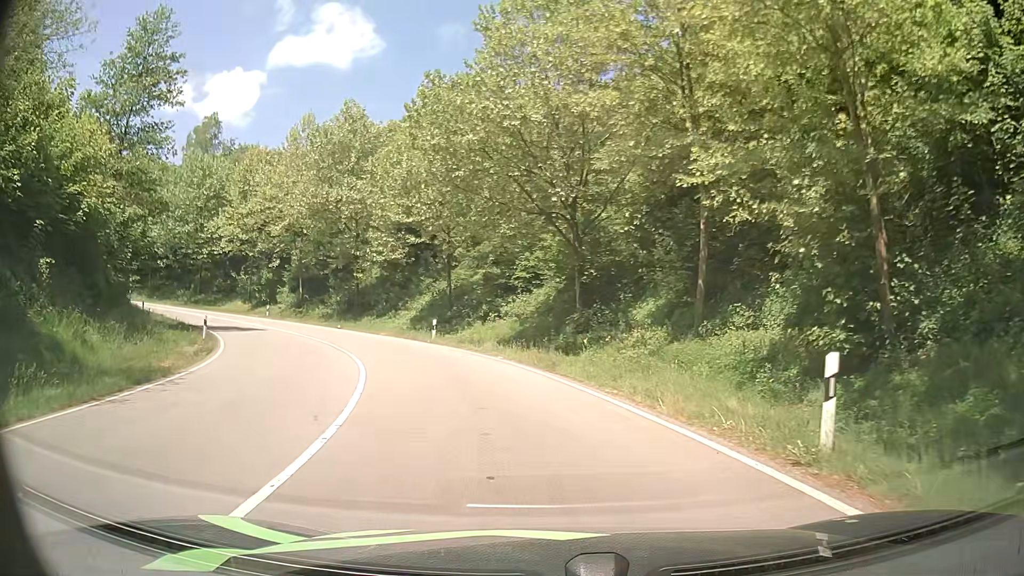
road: primary_link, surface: asphalt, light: Day
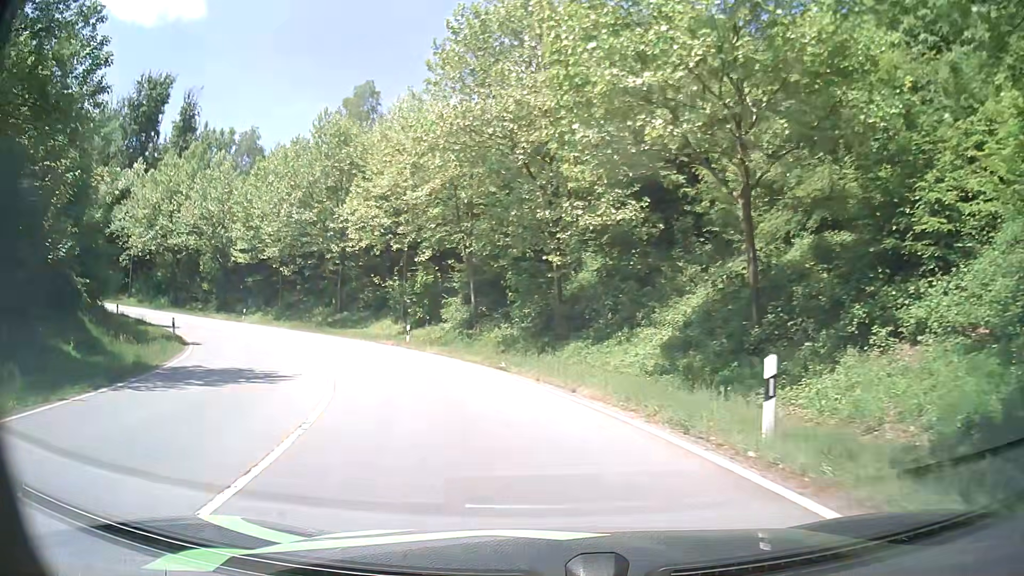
(-4.2, +22.9) m; -20°
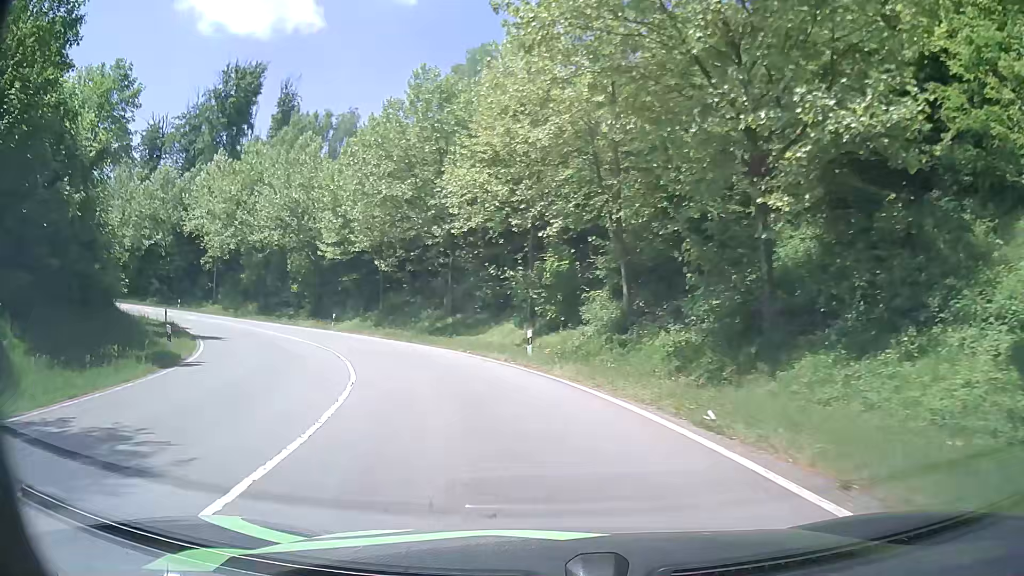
(-1.2, +10.7) m; -12°
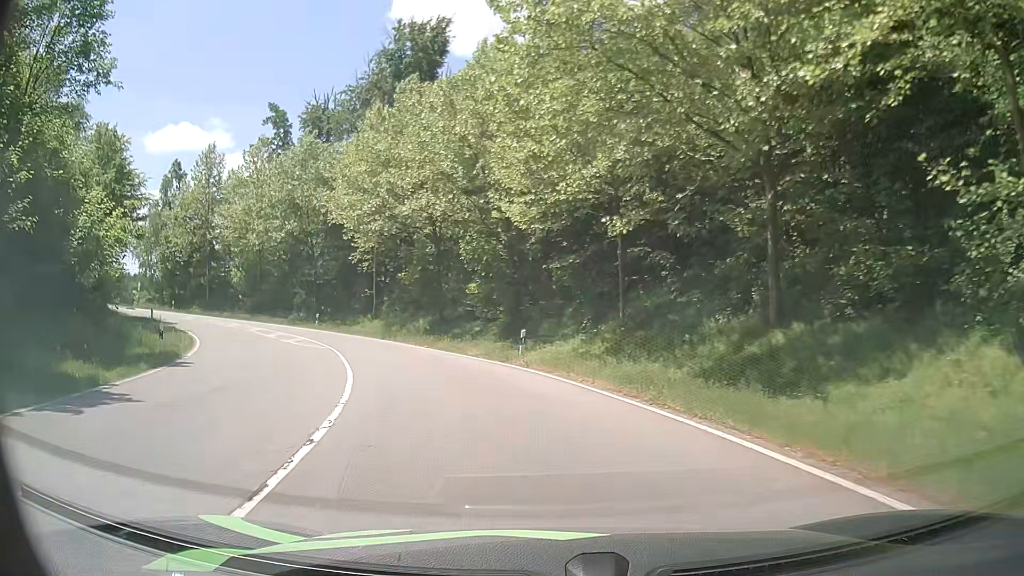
(-4.4, +21.8) m; -21°
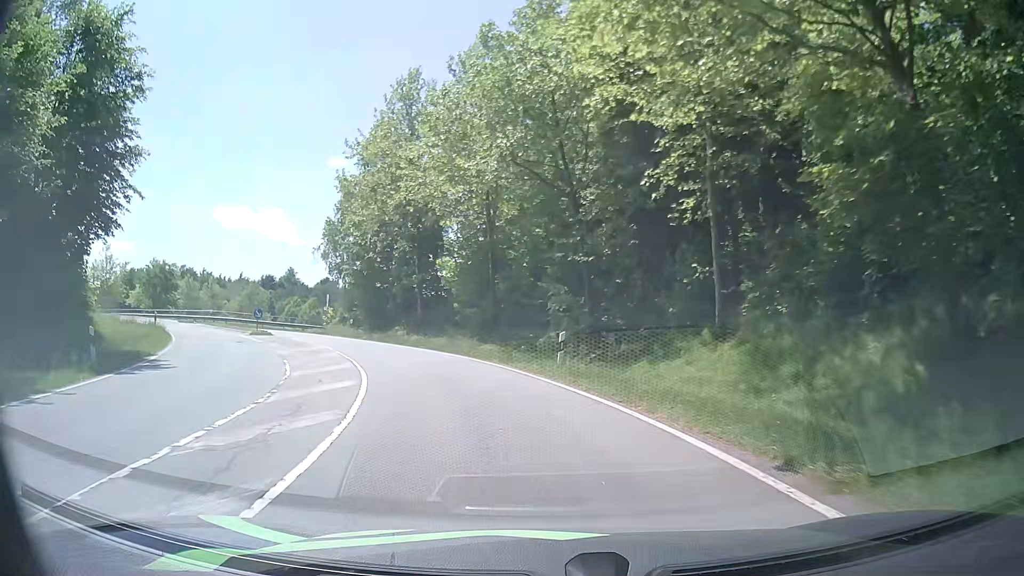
(-6.7, +28.1) m; -29°
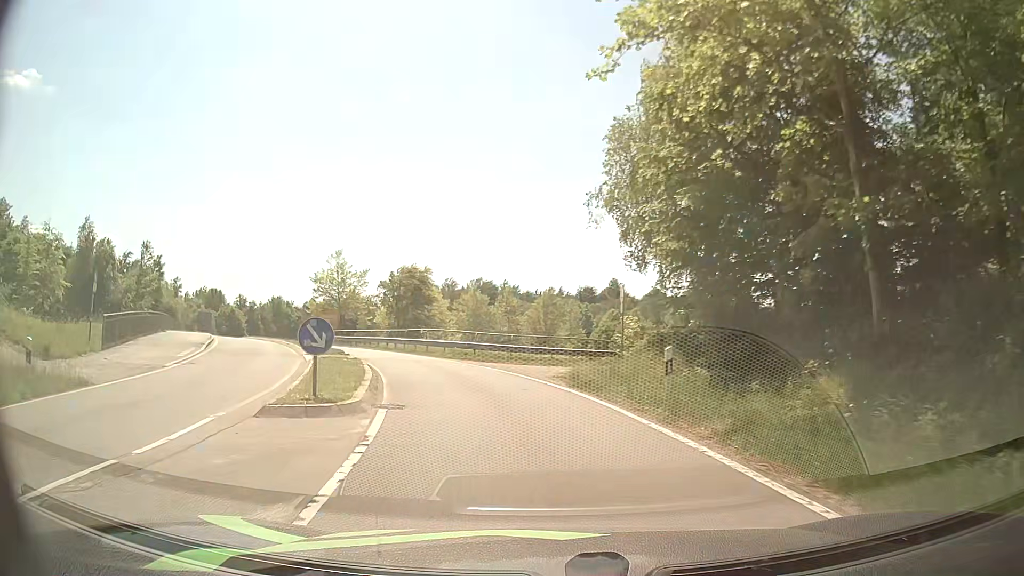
(-7.0, +26.8) m; -28°
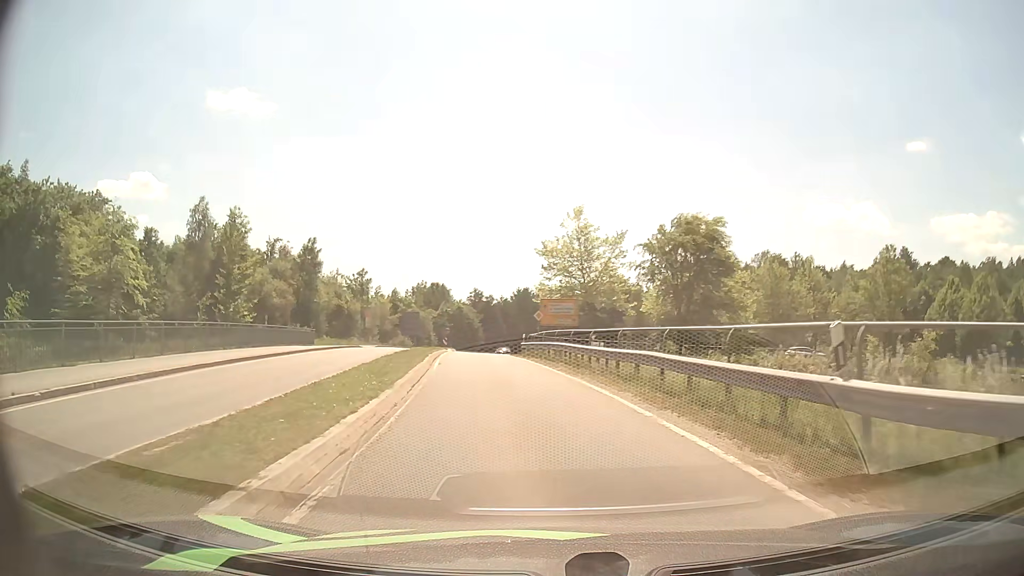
(-6.6, +28.0) m; -24°
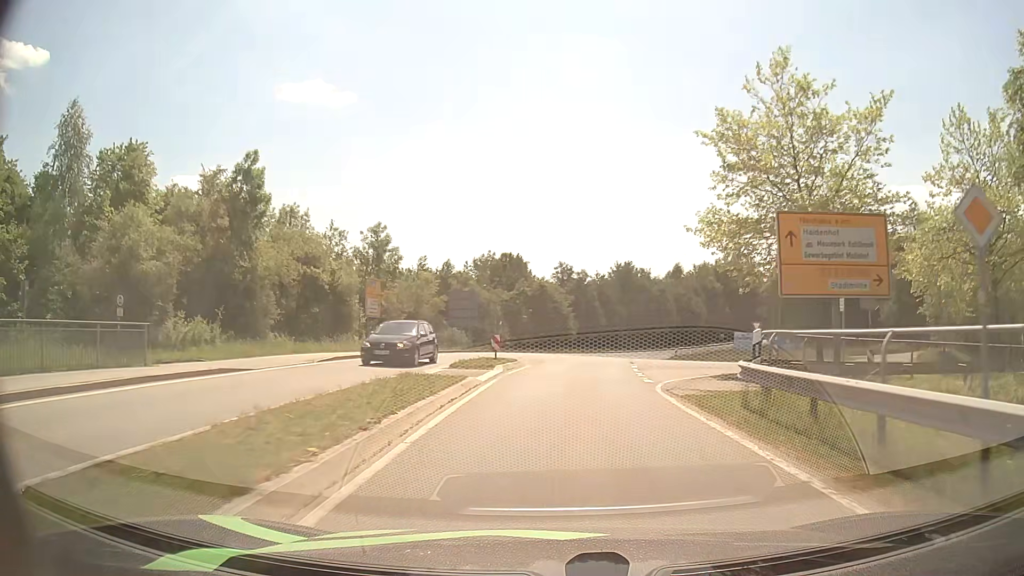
(-3.5, +31.4) m; -8°
